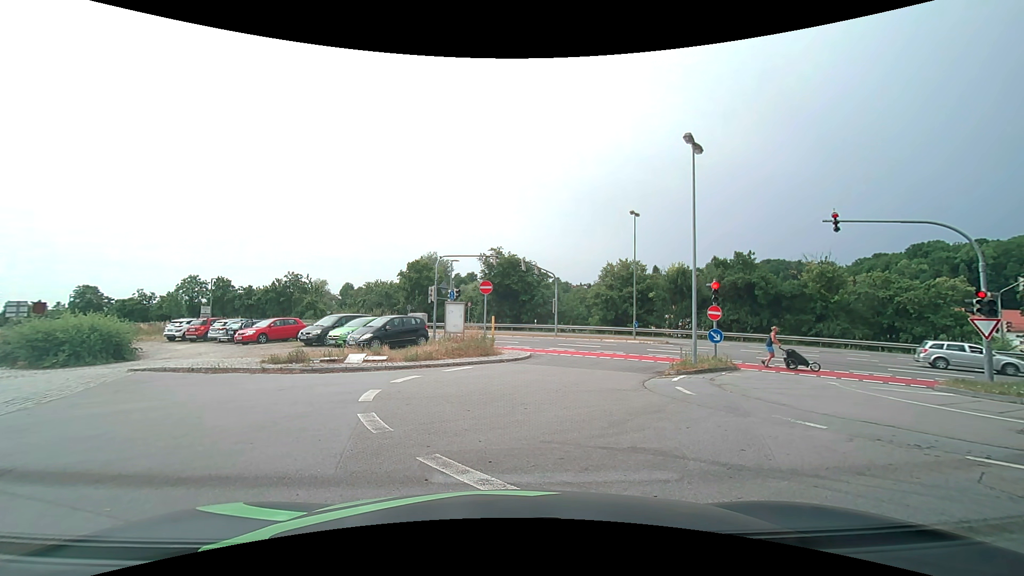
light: Day
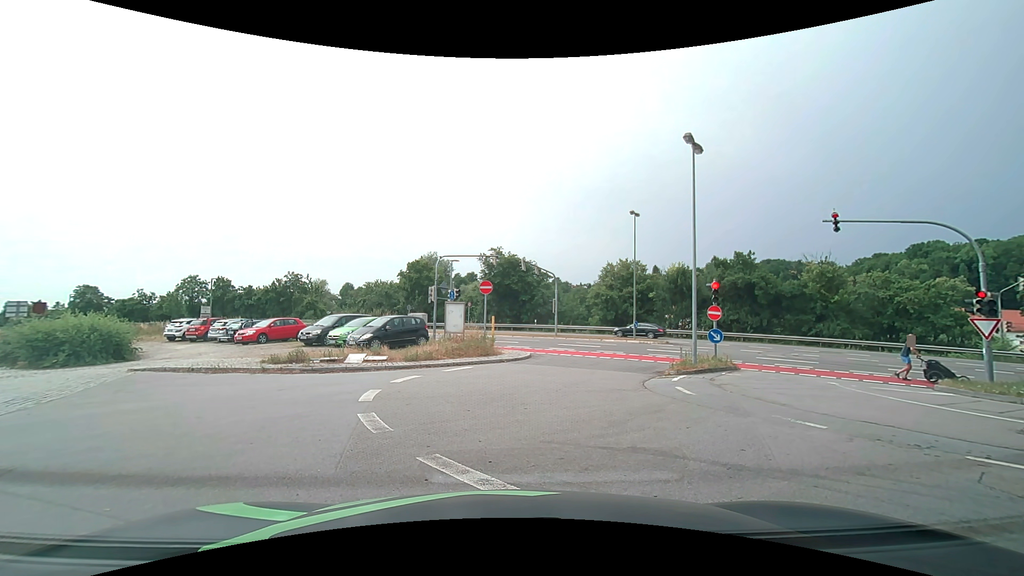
(0.0, 0.0) m; 0°
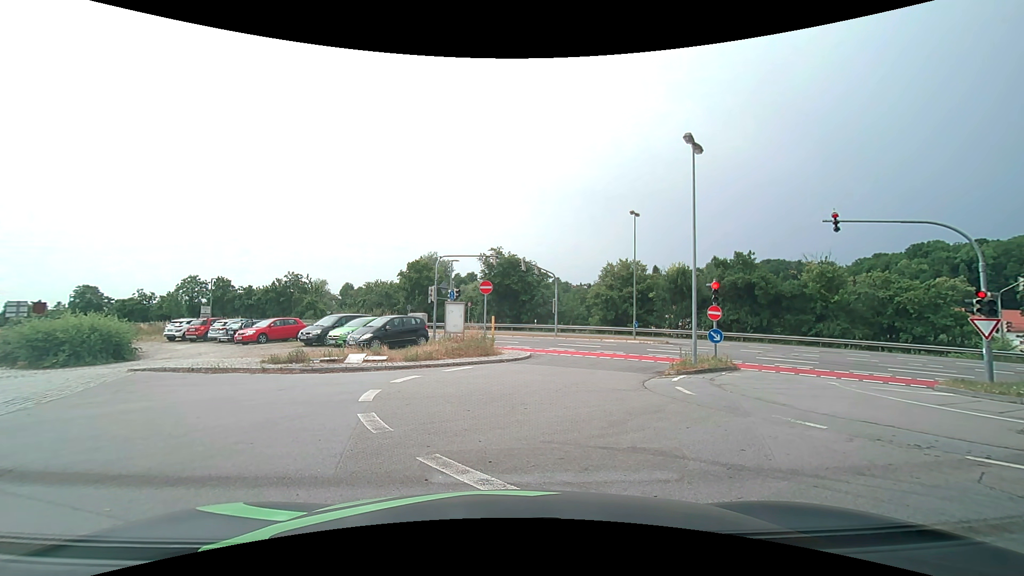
(0.0, 0.0) m; 0°
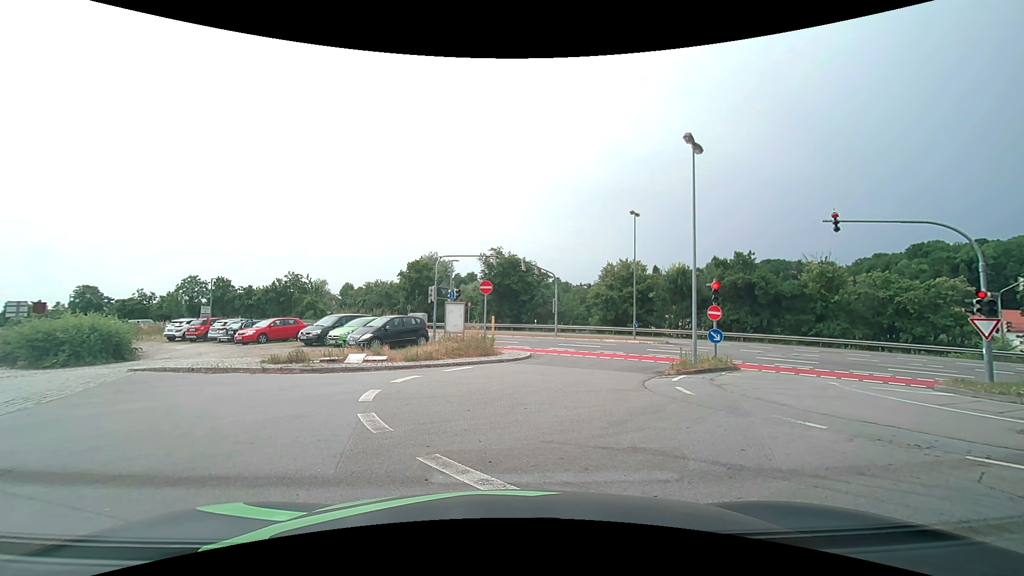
(0.0, 0.0) m; 0°
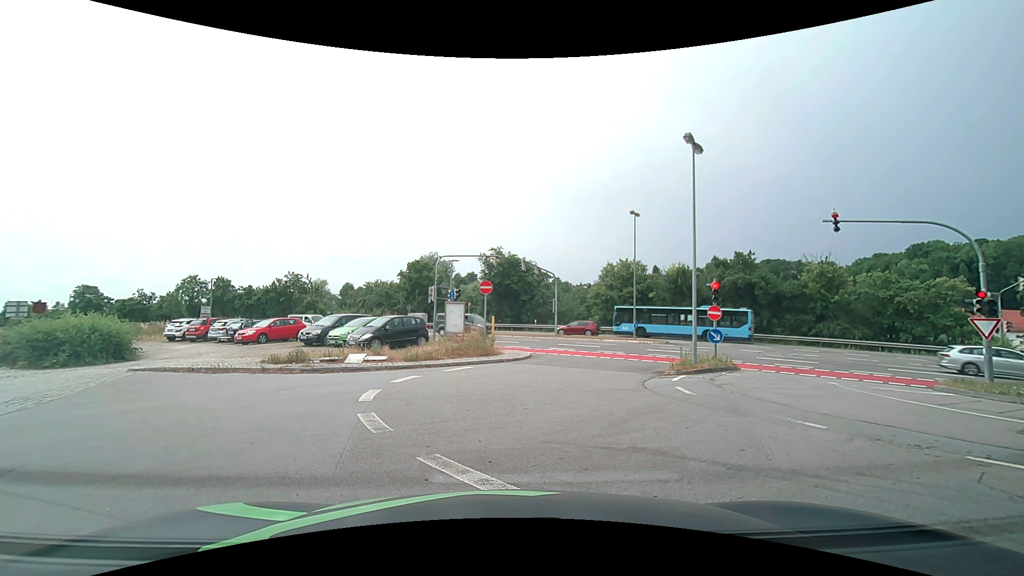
(0.0, 0.0) m; 0°
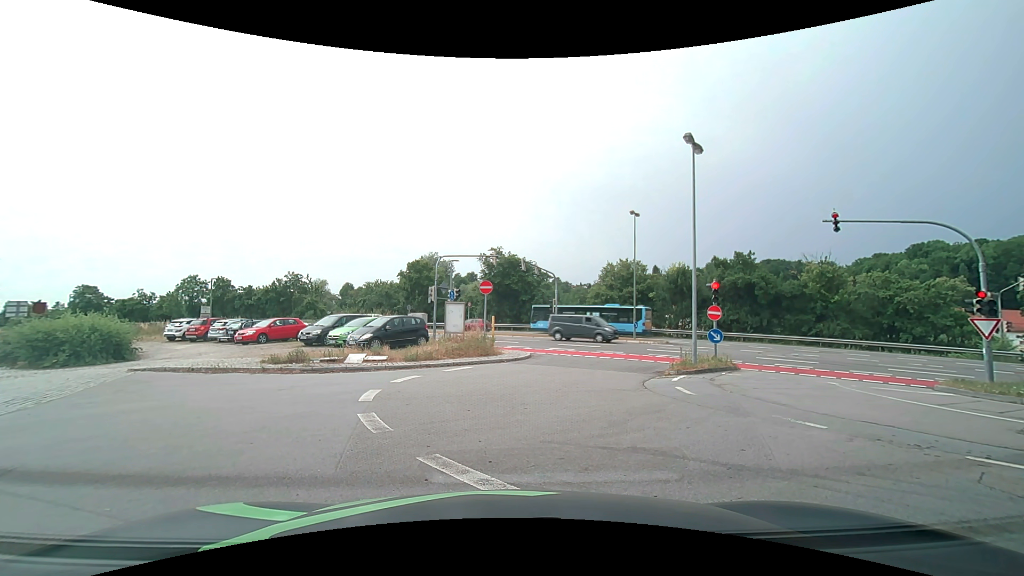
(0.0, 0.0) m; 0°
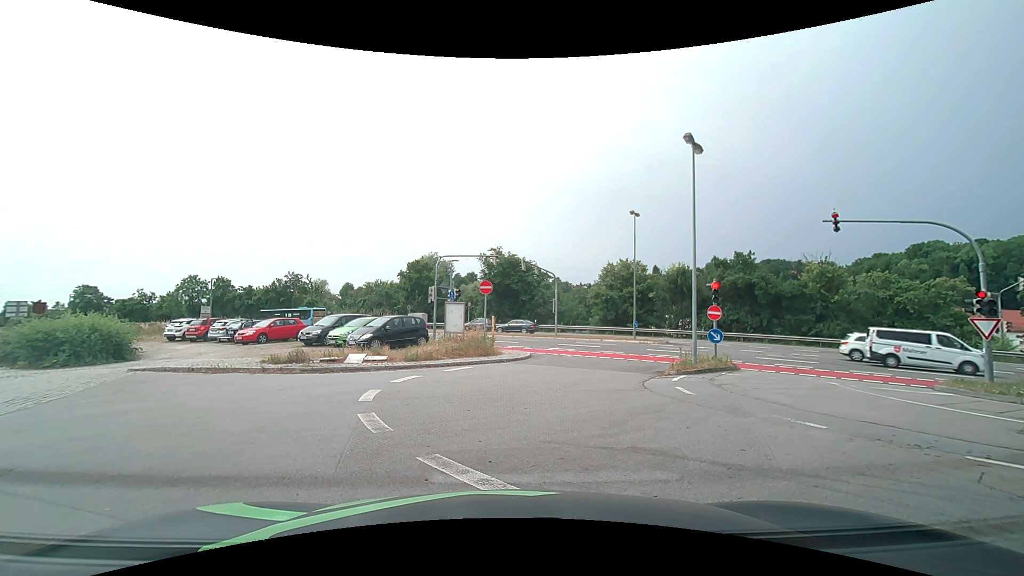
(0.0, 0.0) m; 0°
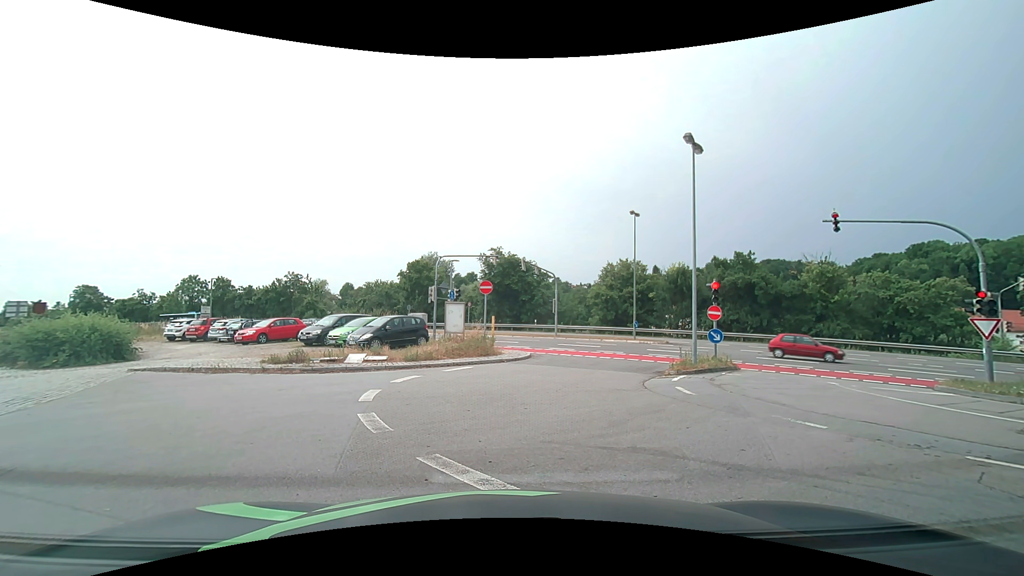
(0.0, 0.0) m; 0°
